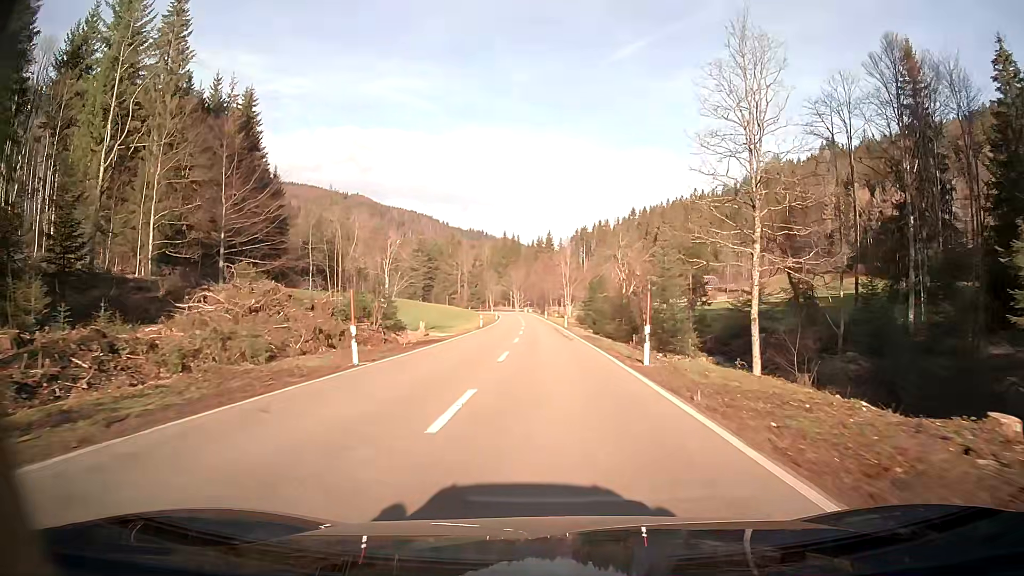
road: secondary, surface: asphalt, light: Day
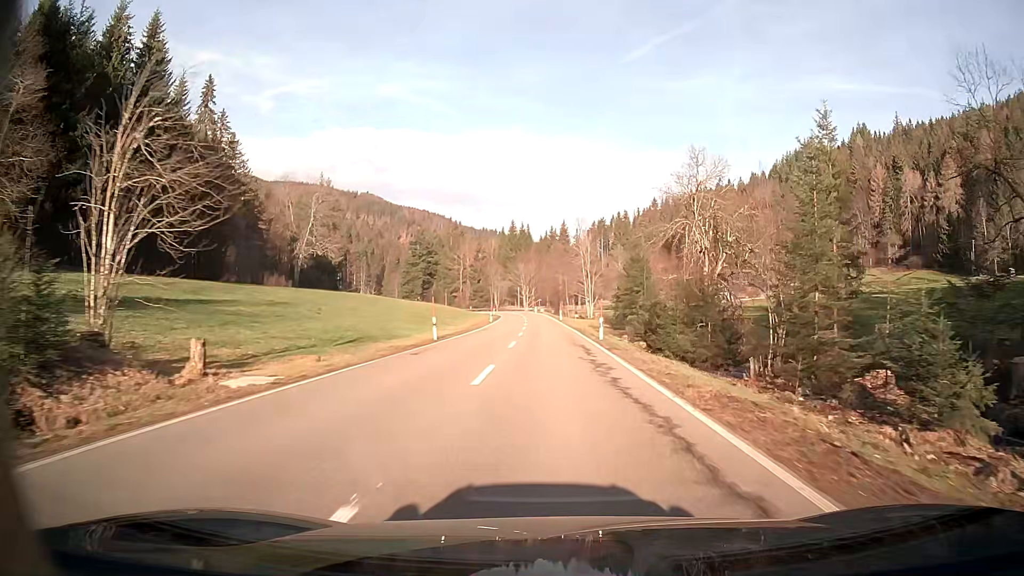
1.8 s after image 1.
(-0.4, +31.3) m; -1°
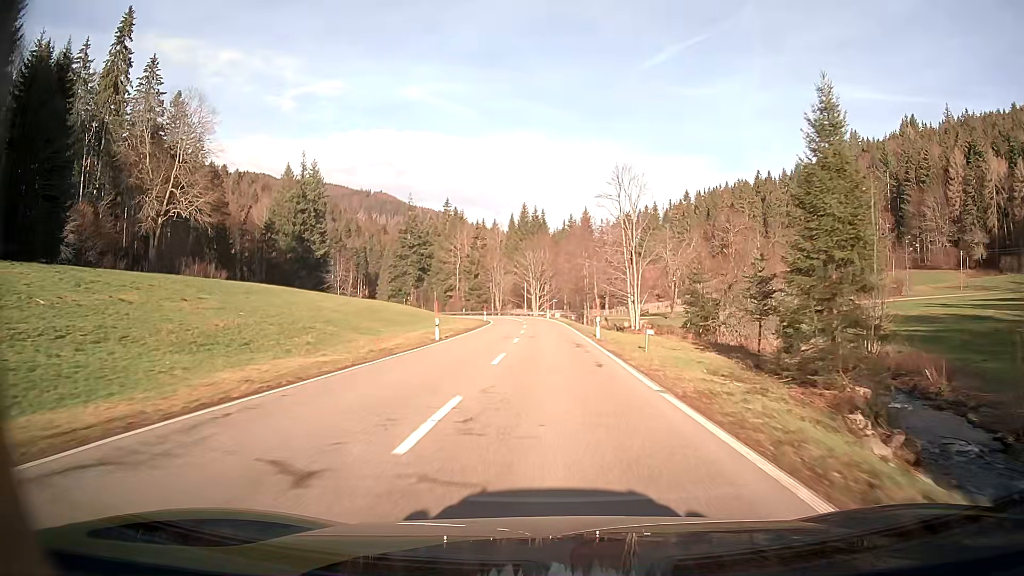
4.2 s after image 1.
(-0.6, +43.1) m; -2°
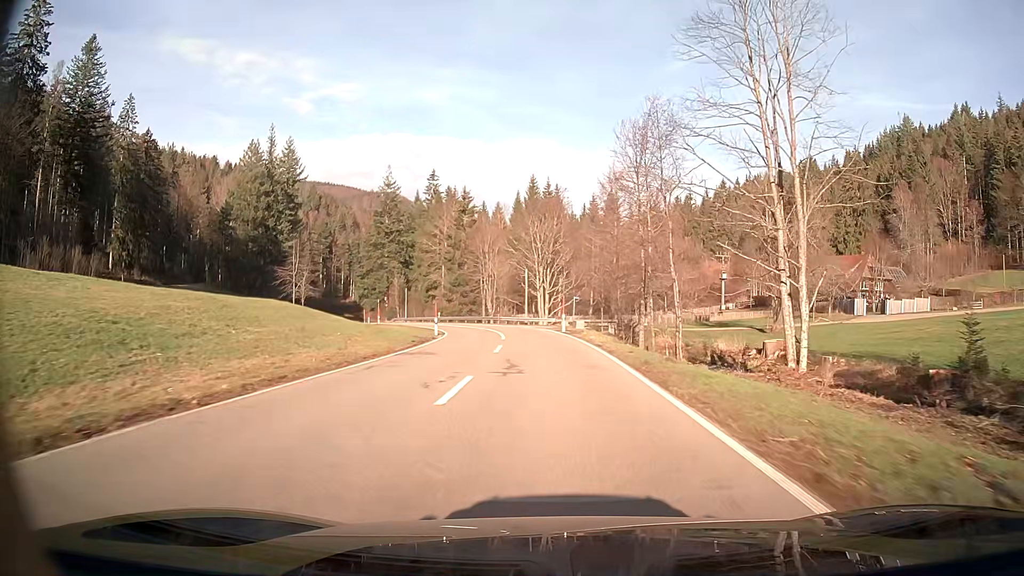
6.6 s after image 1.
(-0.4, +43.5) m; -2°
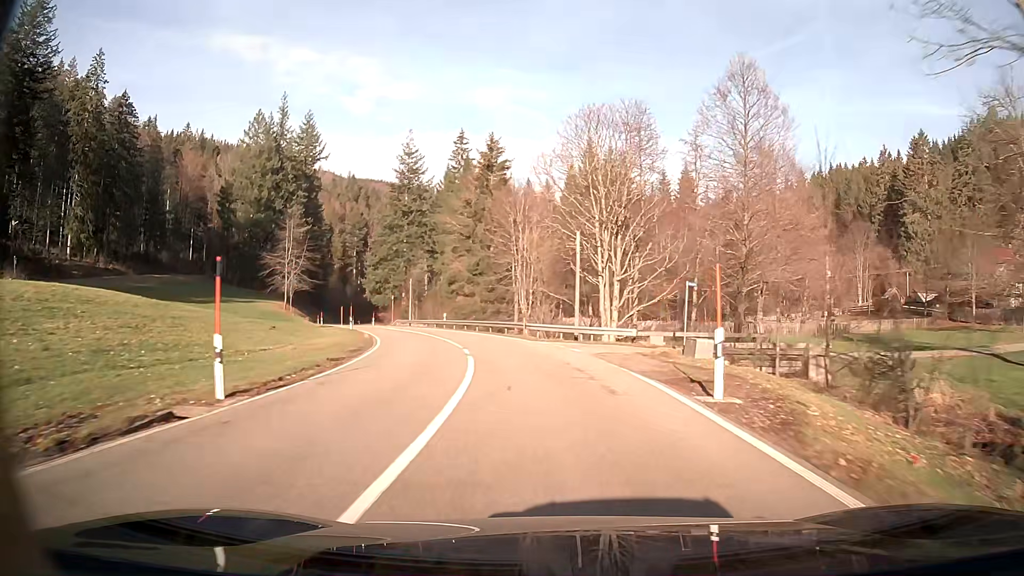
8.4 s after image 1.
(-1.2, +32.1) m; -6°
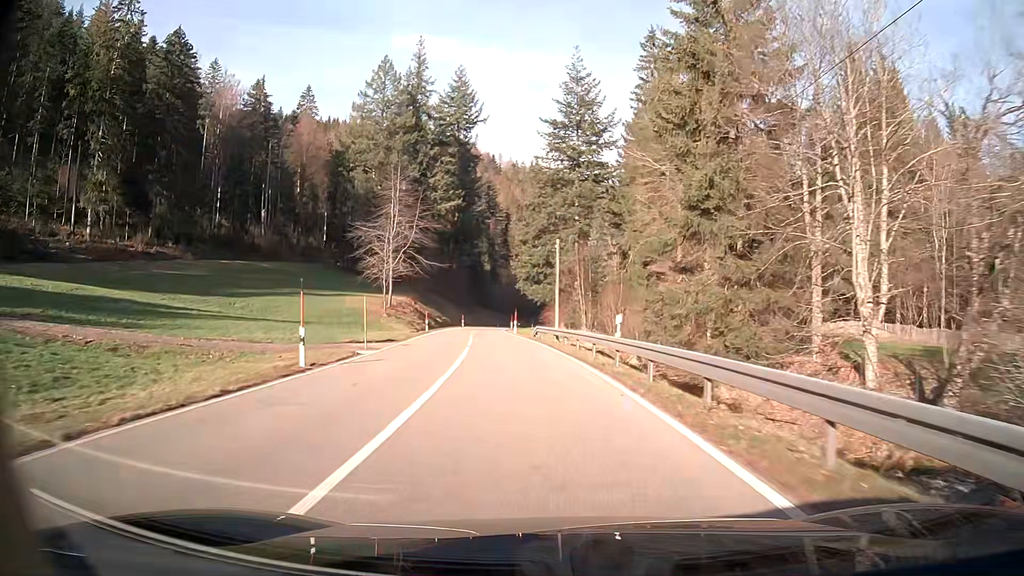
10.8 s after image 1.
(-6.1, +41.5) m; -16°
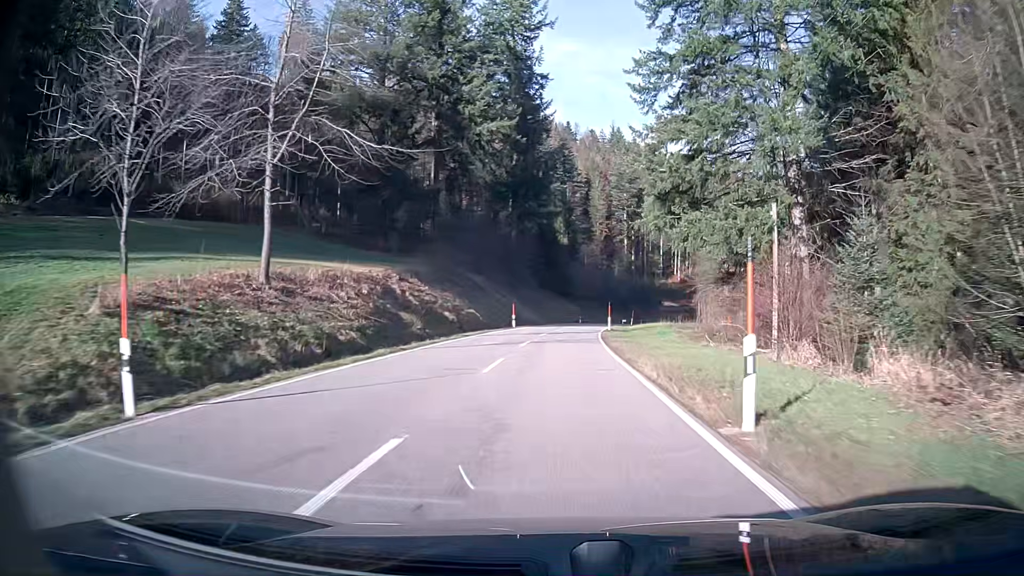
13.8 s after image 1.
(-3.9, +53.0) m; -5°
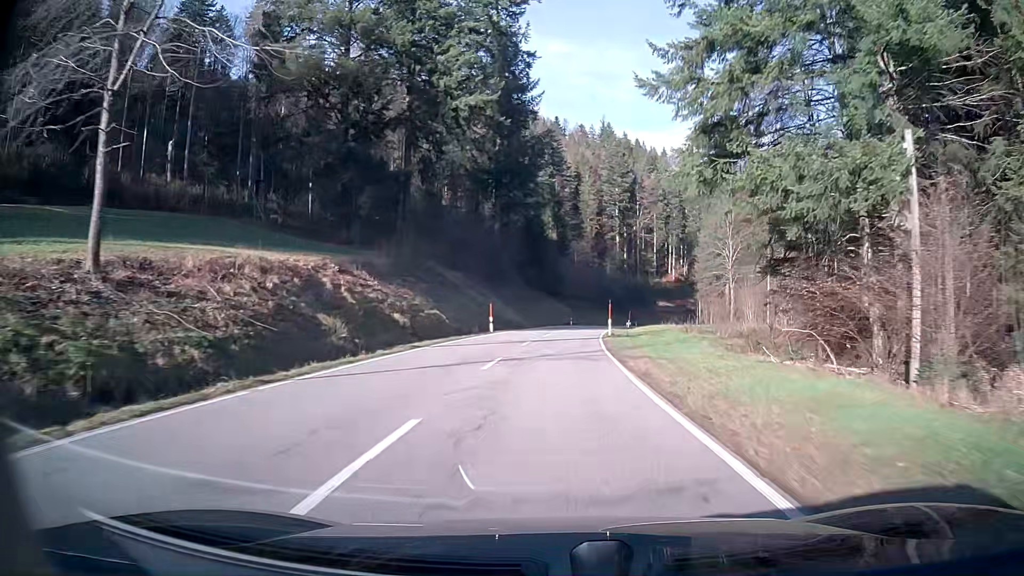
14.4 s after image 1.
(0.0, +10.8) m; +1°
